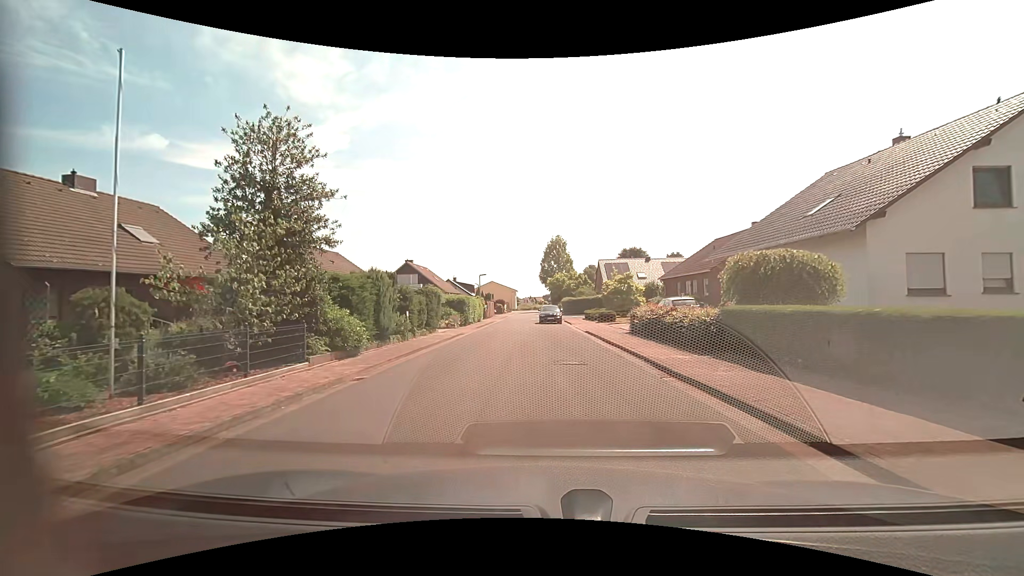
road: residential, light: Day
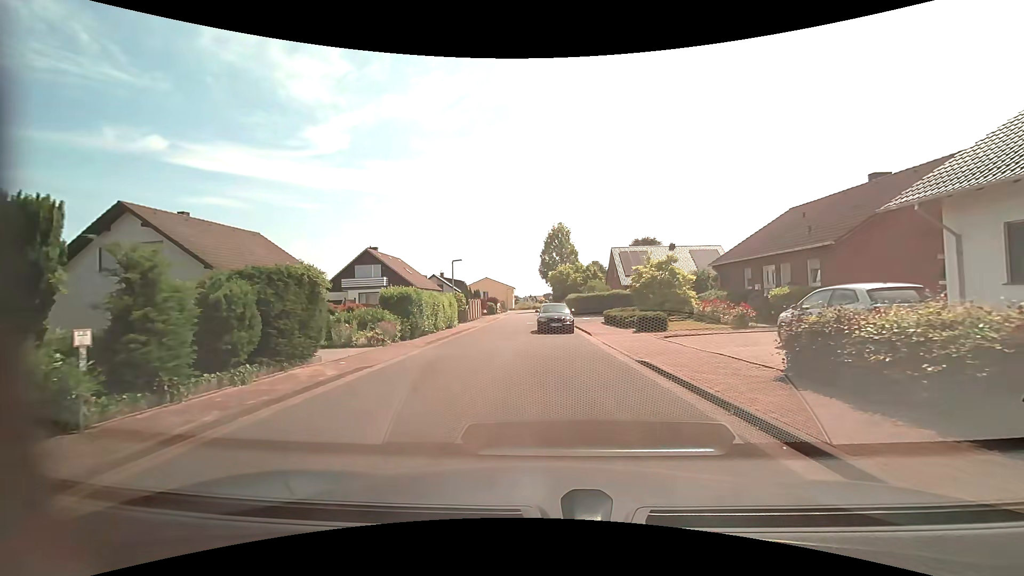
(-0.1, +14.5) m; -1°
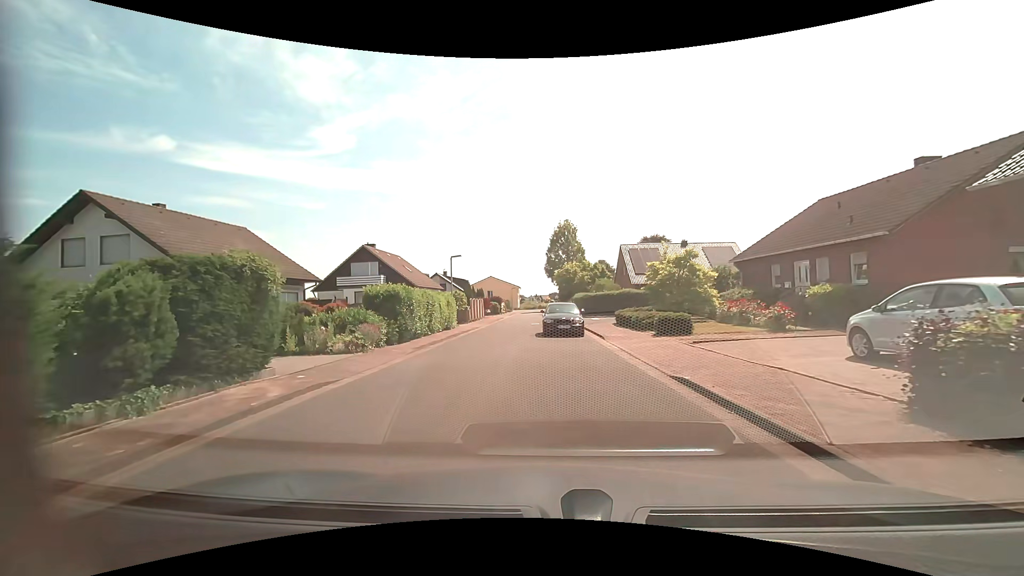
(0.0, +2.5) m; 0°
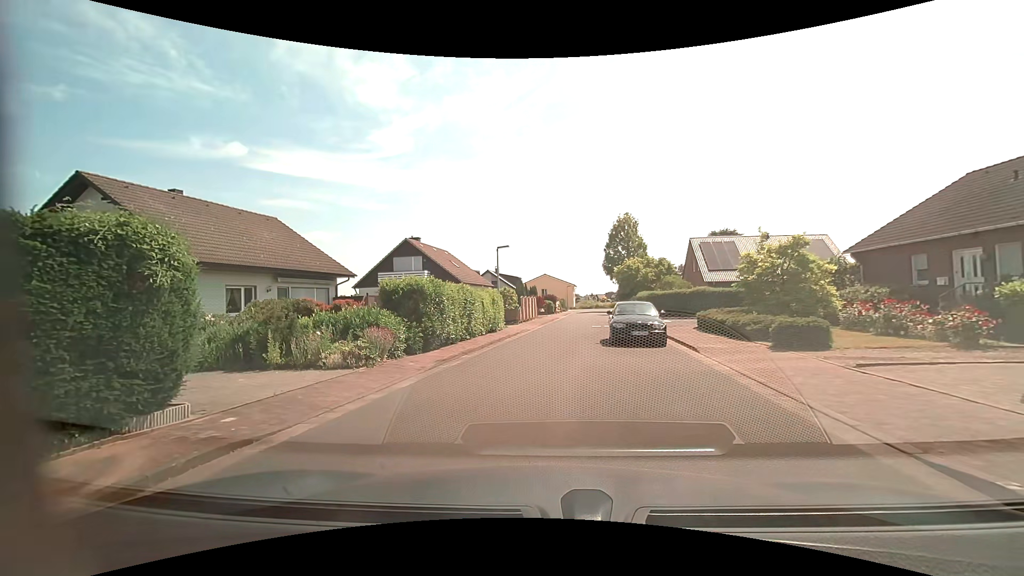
(-0.2, +4.5) m; -6°
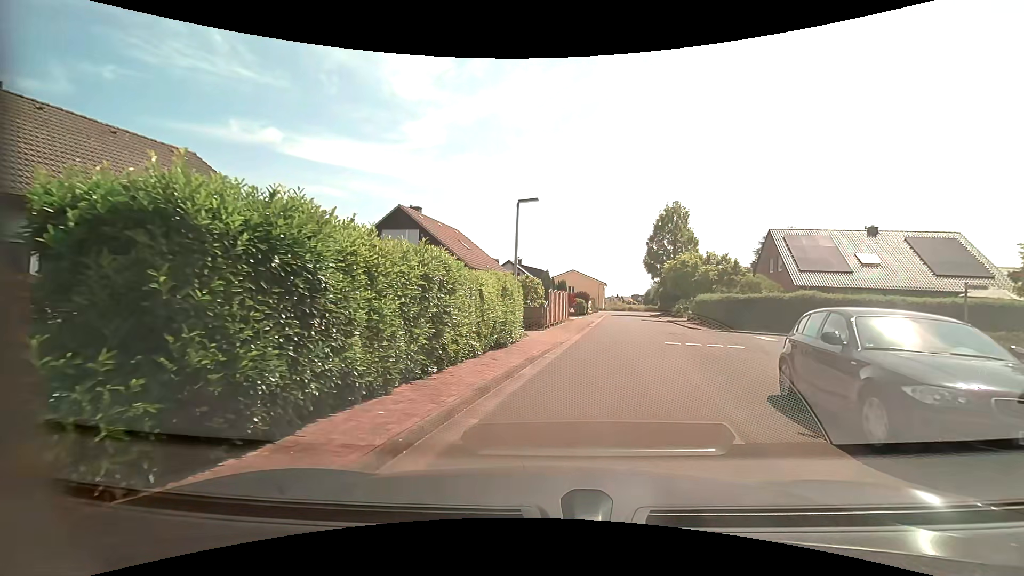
(-0.8, +11.1) m; -3°
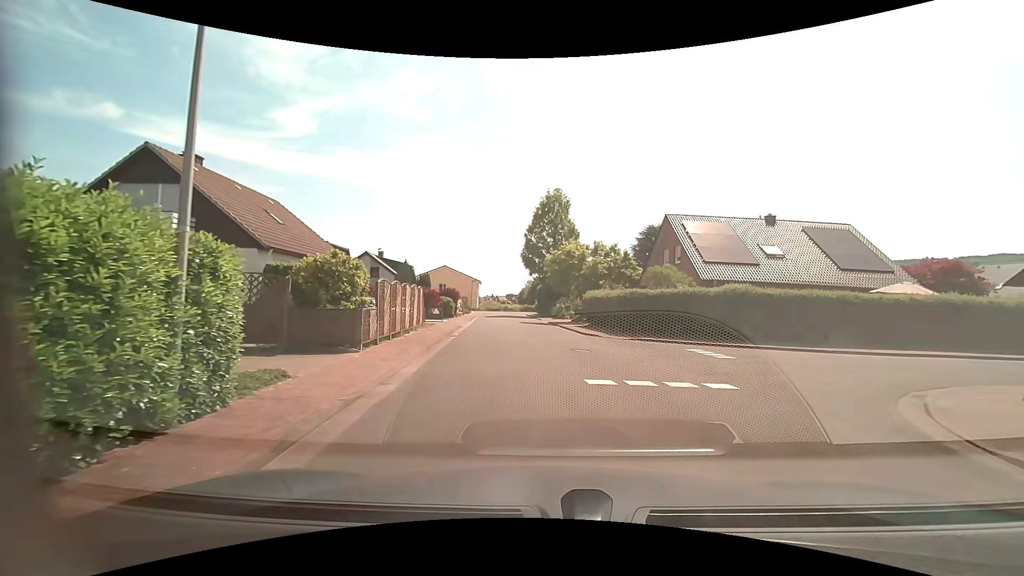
(+1.0, +10.0) m; +15°
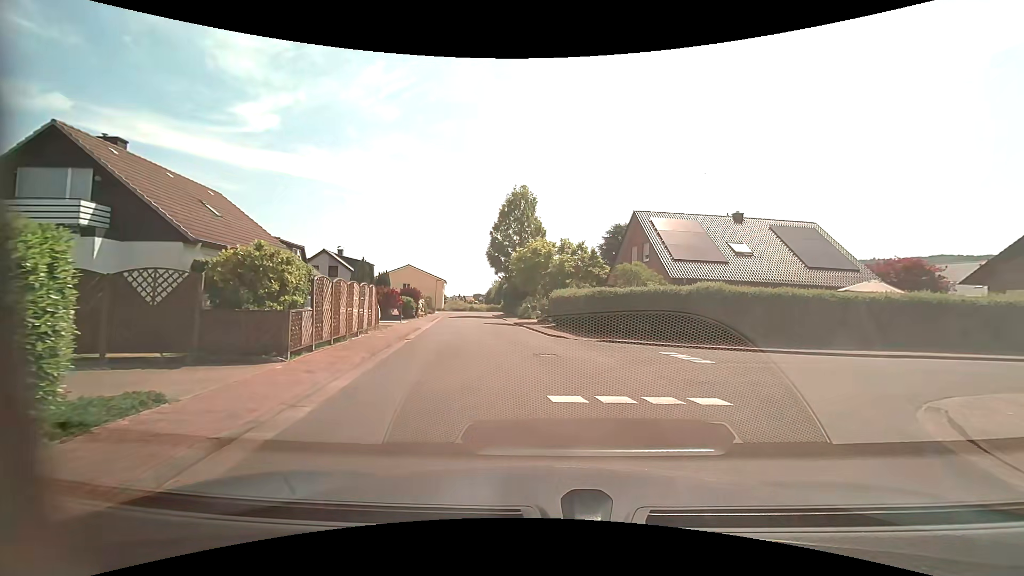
(0.0, +1.7) m; +3°
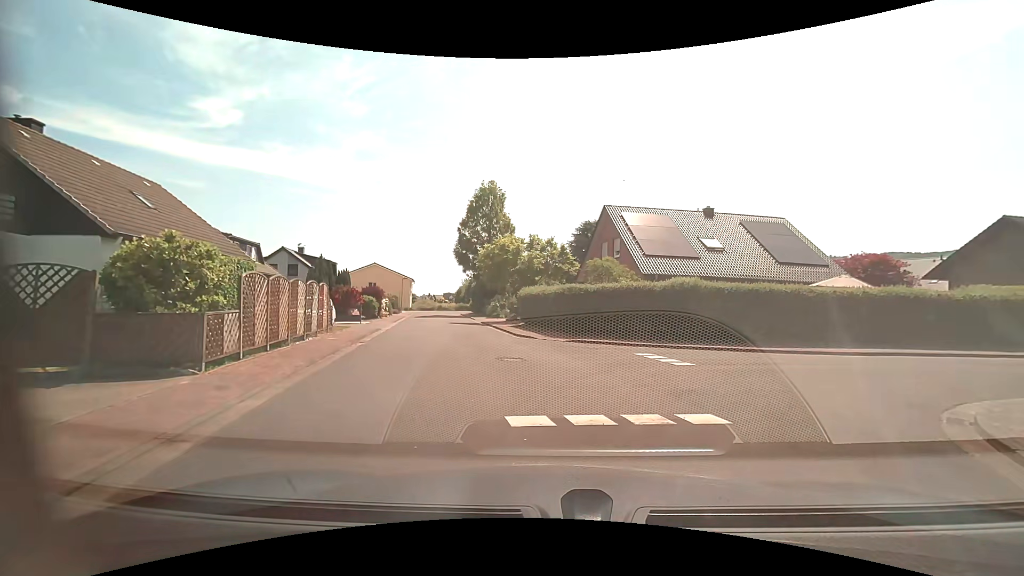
(0.0, +1.4) m; +4°
